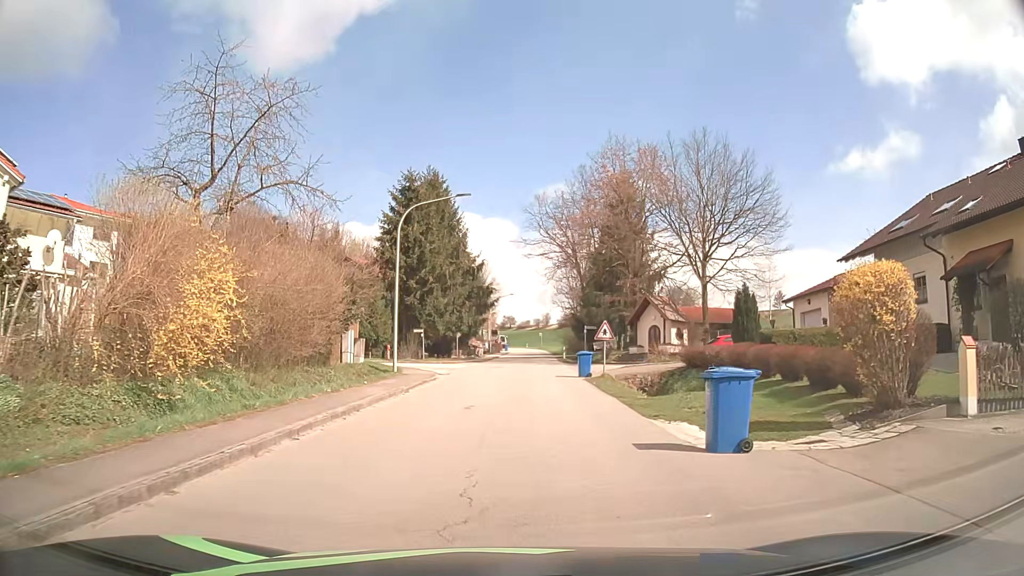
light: Day
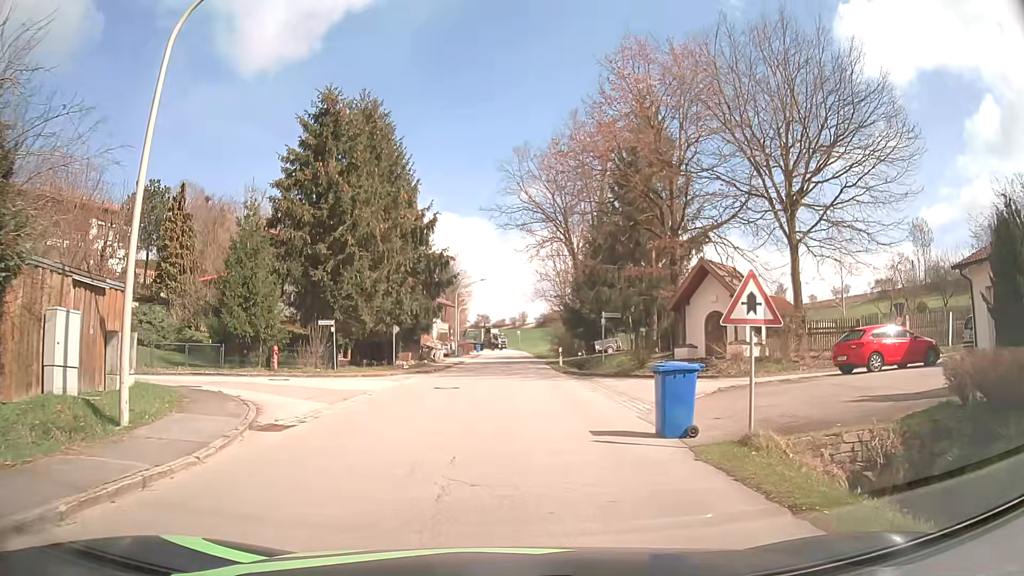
(+0.5, +18.5) m; +2°
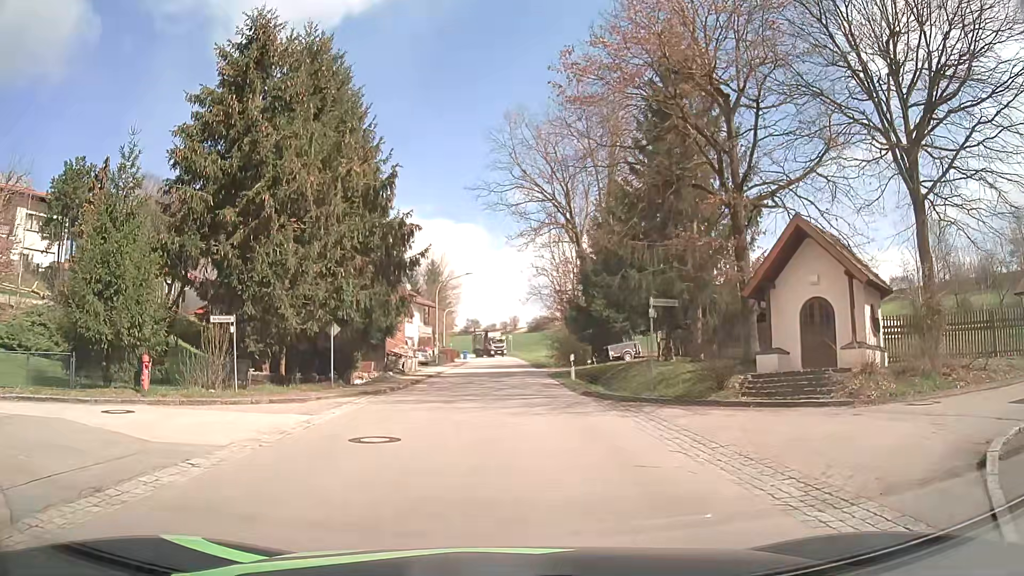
(0.0, +10.3) m; +1°
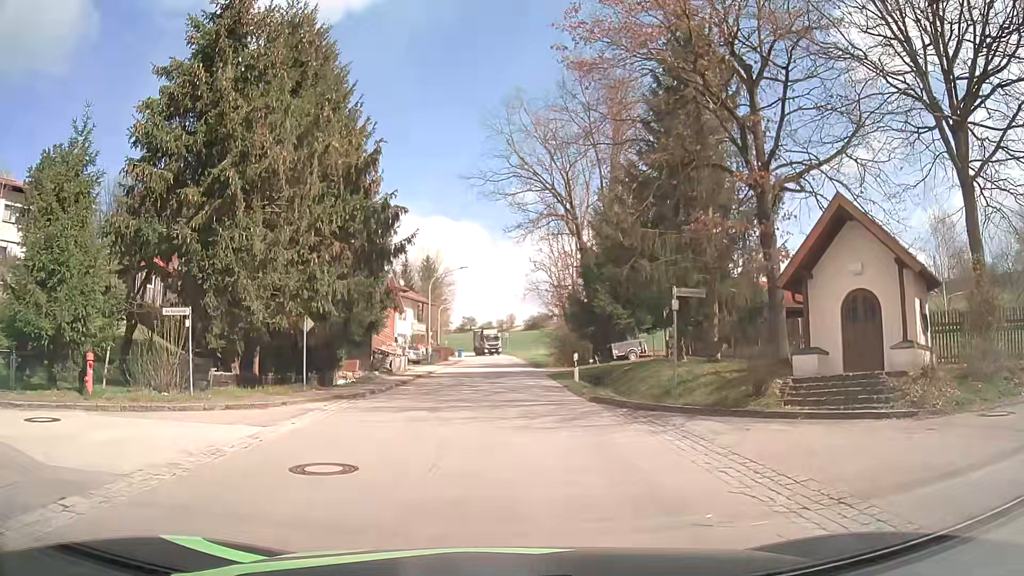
(0.0, +2.7) m; 0°
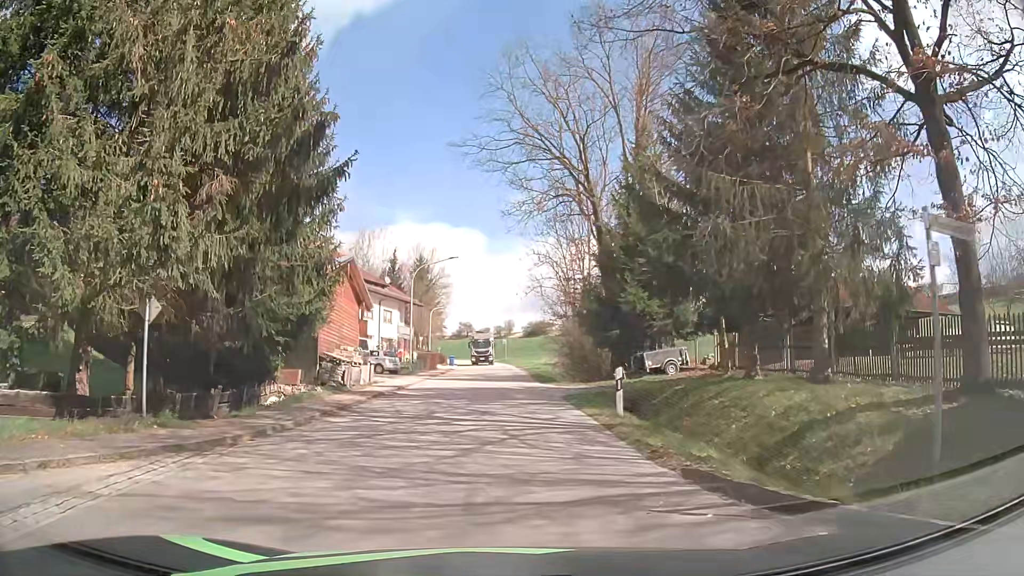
(0.0, +9.3) m; 0°
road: tertiary
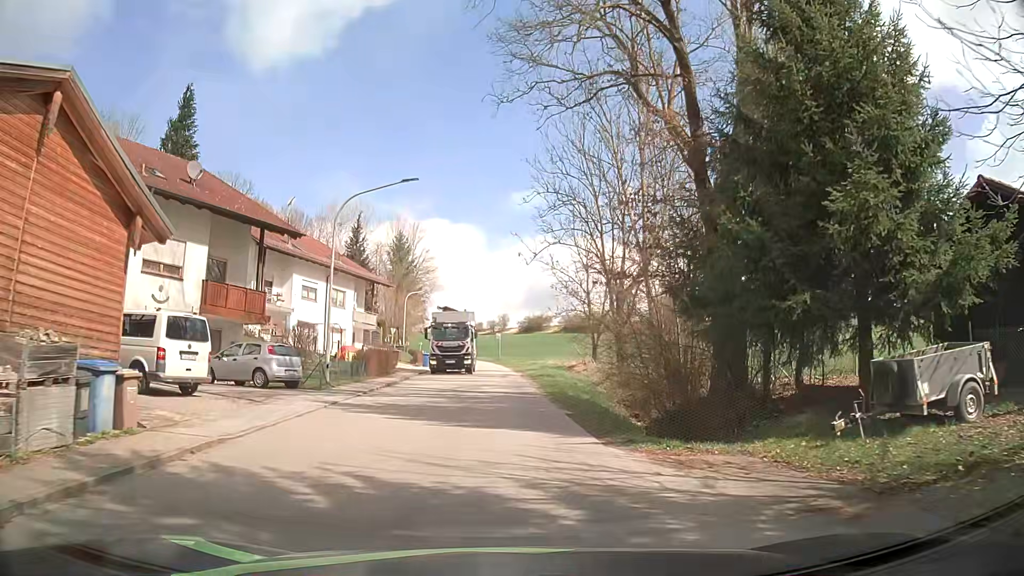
(0.0, +19.6) m; 0°
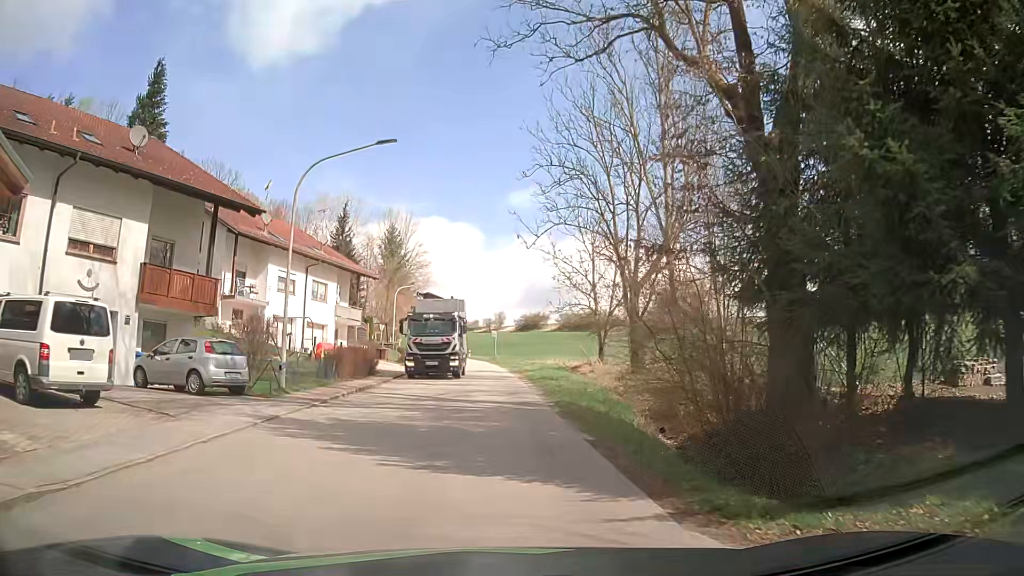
(0.0, +4.5) m; 0°
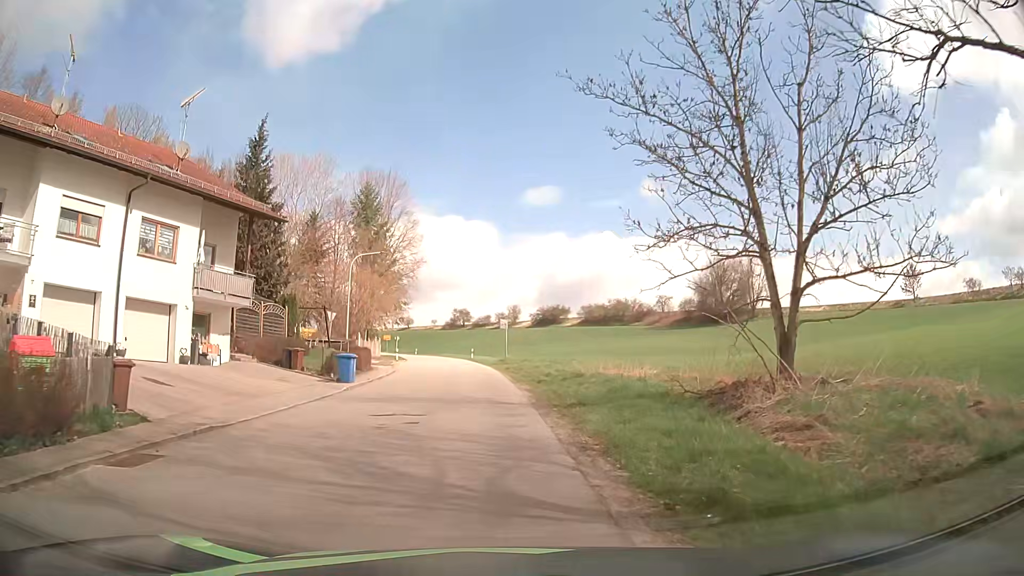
(+0.3, +24.5) m; -1°
(0, +10) (-1, +20) (-1, +30) (-2, +40) (-3, +50) (-4, +60) (-5, +70) (-7, +80) (-9, +89) (-11, +99) m
